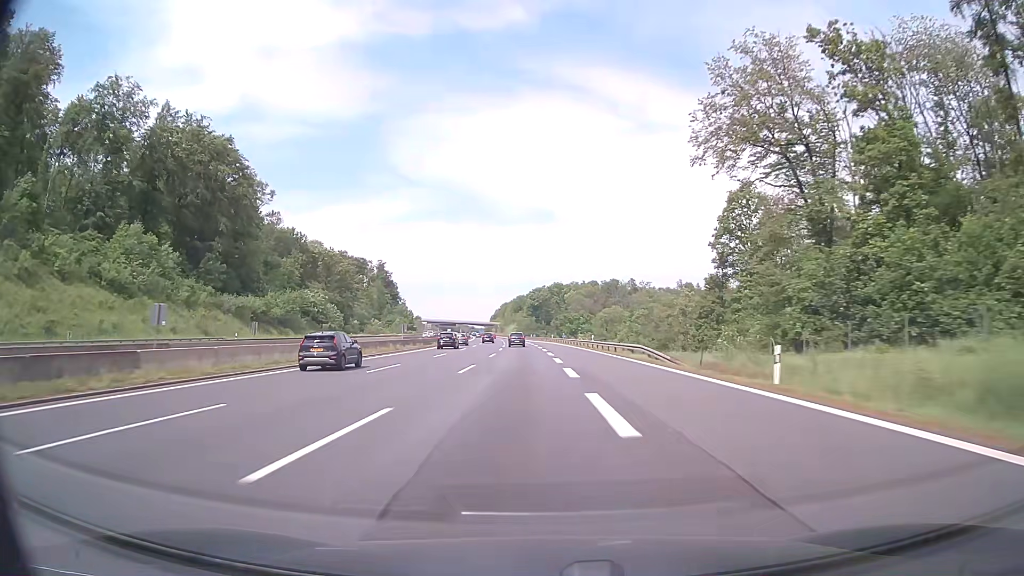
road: motorway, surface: asphalt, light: Day
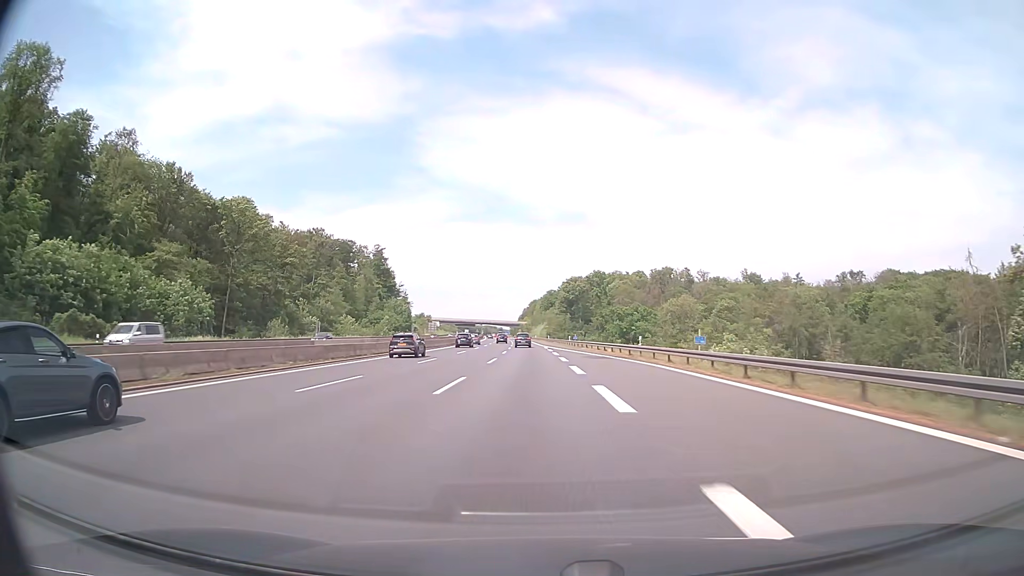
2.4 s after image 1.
(-2.5, +80.7) m; -3°
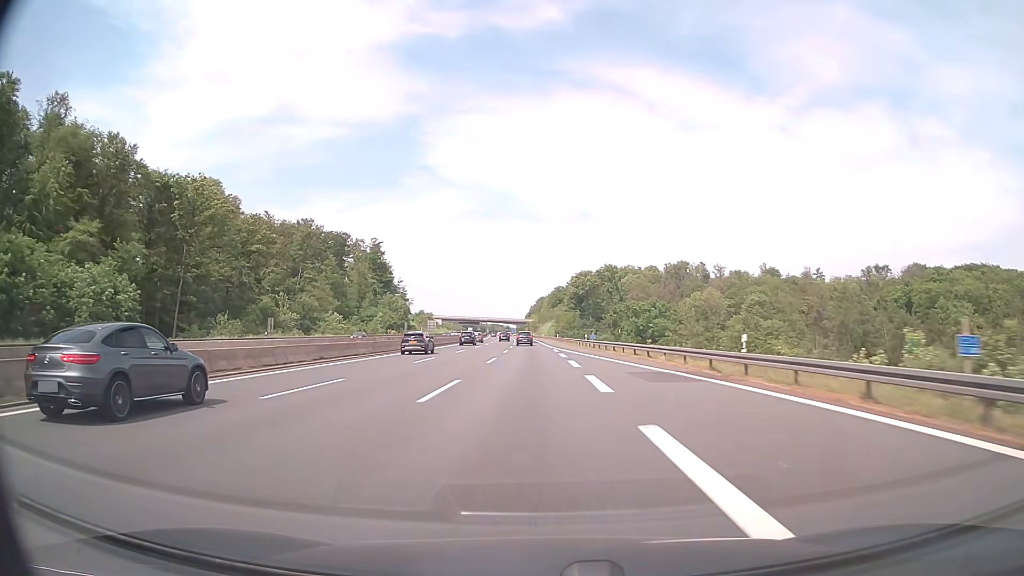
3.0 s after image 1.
(-0.1, +20.2) m; -1°
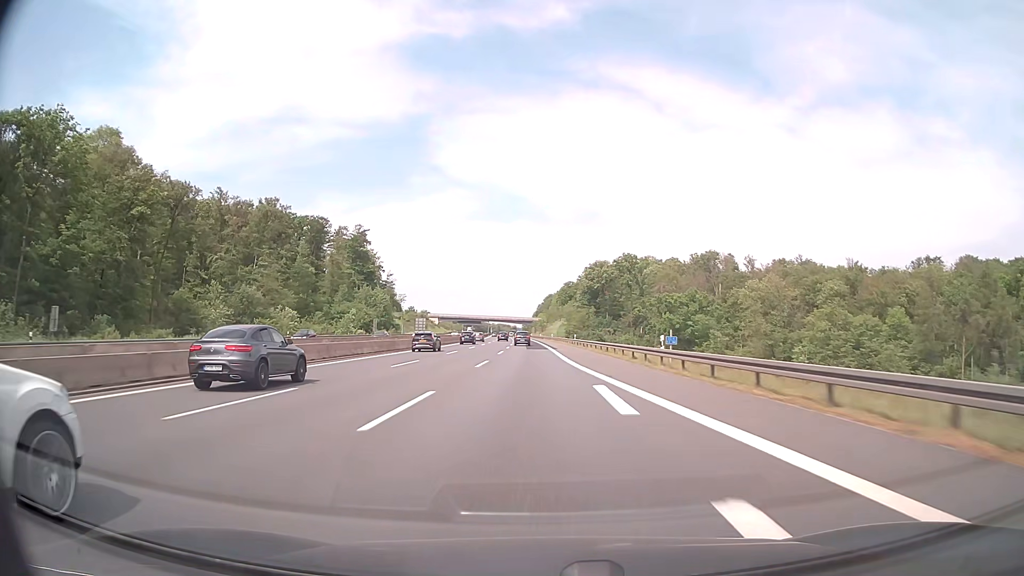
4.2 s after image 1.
(-0.3, +40.4) m; -1°
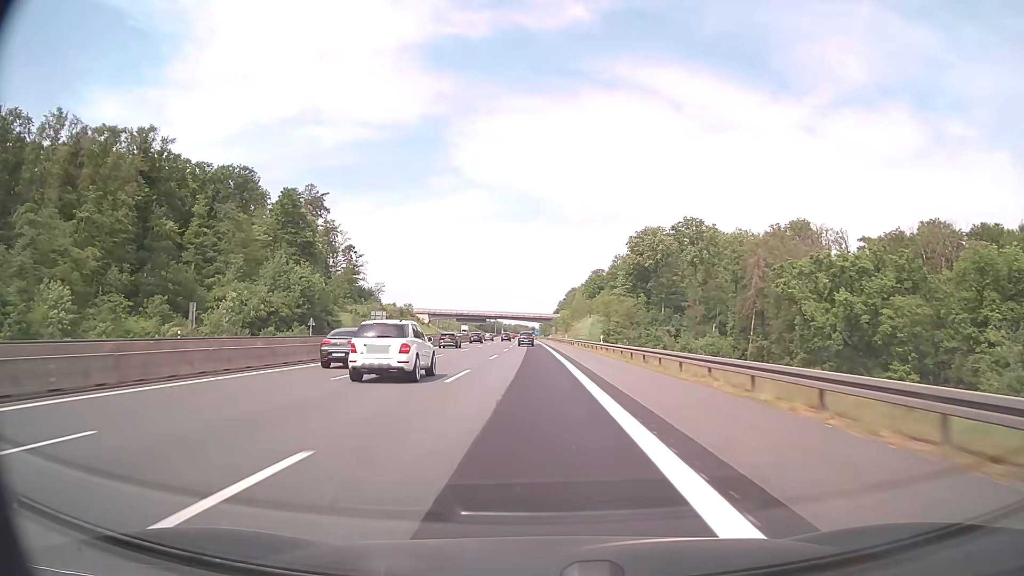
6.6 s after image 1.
(-1.2, +80.2) m; -2°
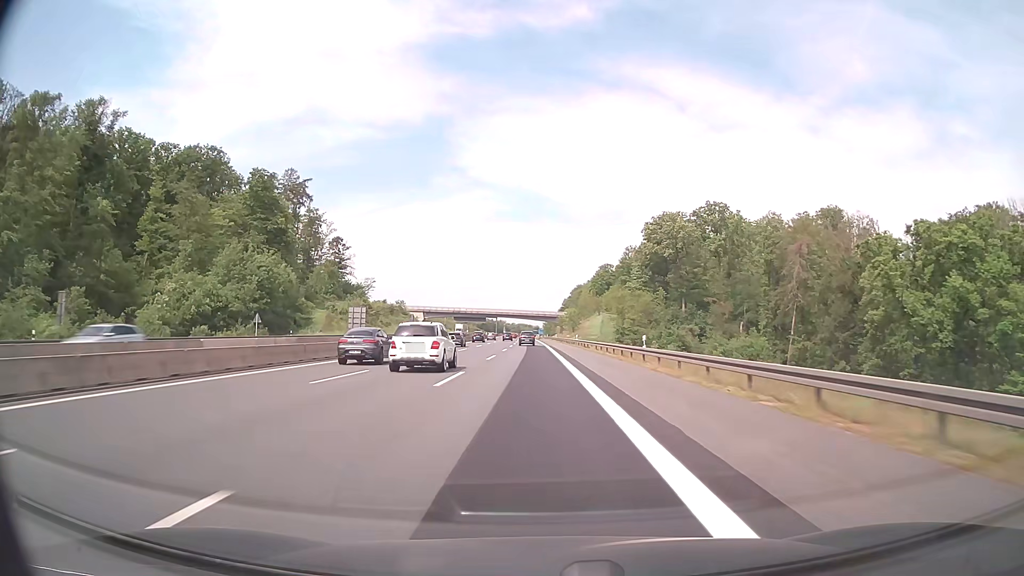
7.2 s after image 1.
(-0.1, +19.9) m; 0°
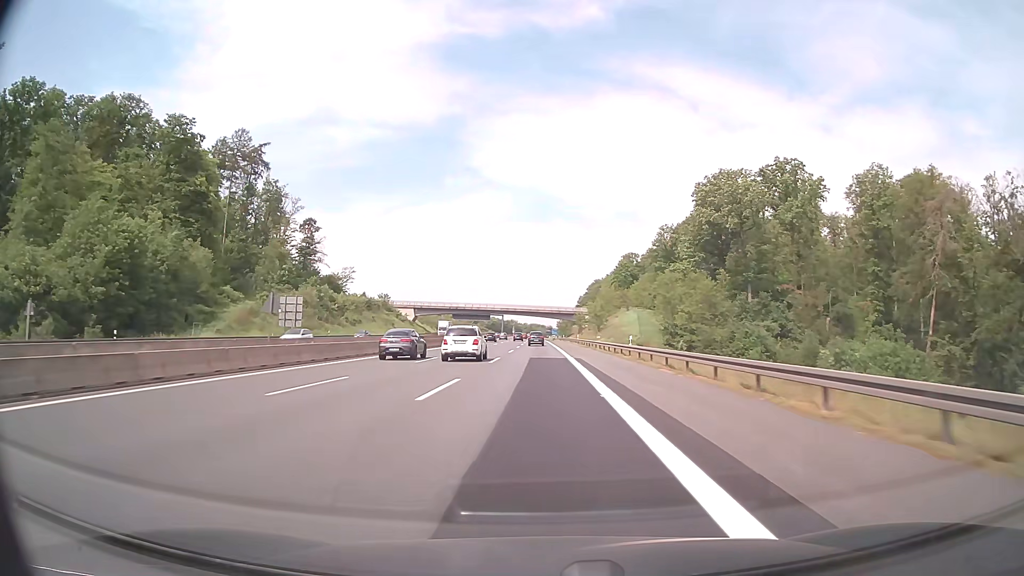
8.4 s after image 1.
(-0.3, +39.7) m; -1°
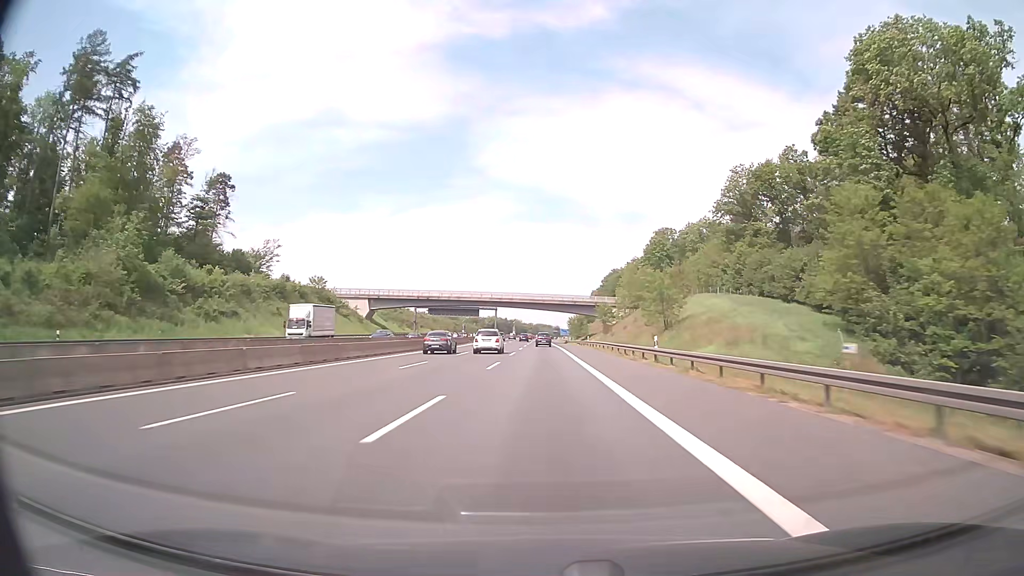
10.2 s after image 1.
(-0.4, +59.3) m; -1°
(0, +10) (0, +20) (0, +30) (0, +40) (0, +50) (0, +60) (0, +70) (0, +80) (0, +90) (0, +100) m
